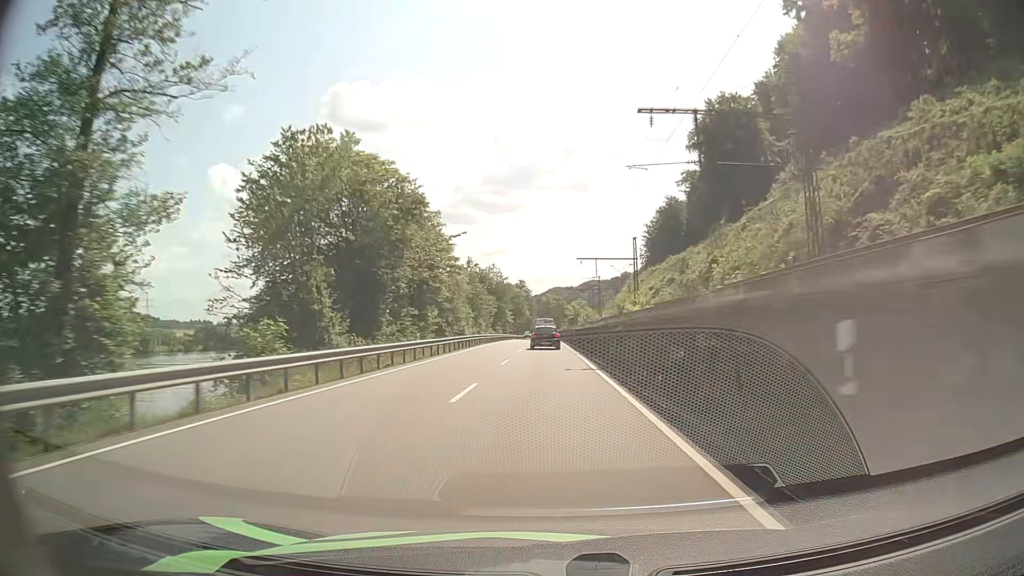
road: primary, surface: asphalt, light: Day
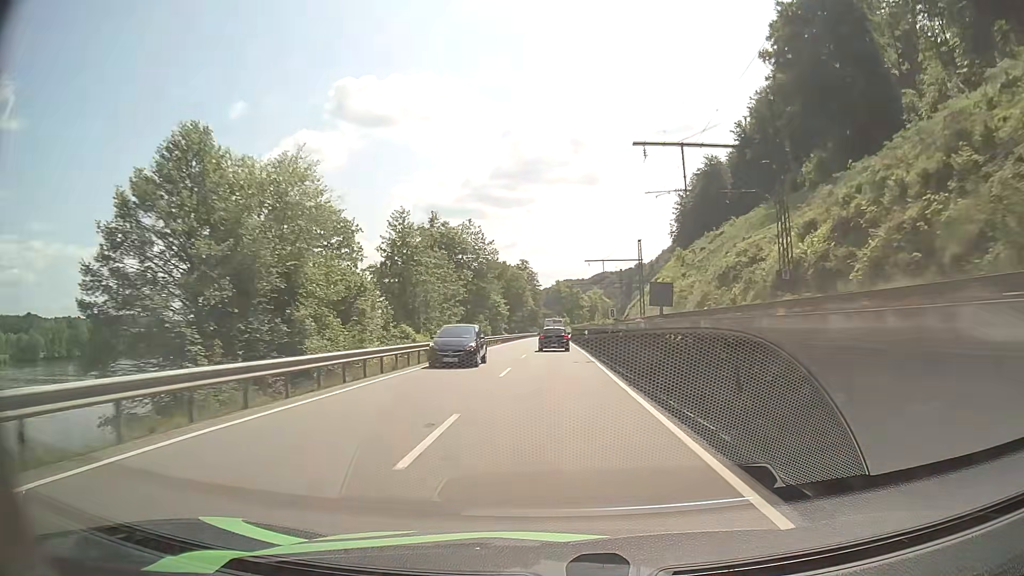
(-0.4, +53.2) m; -1°
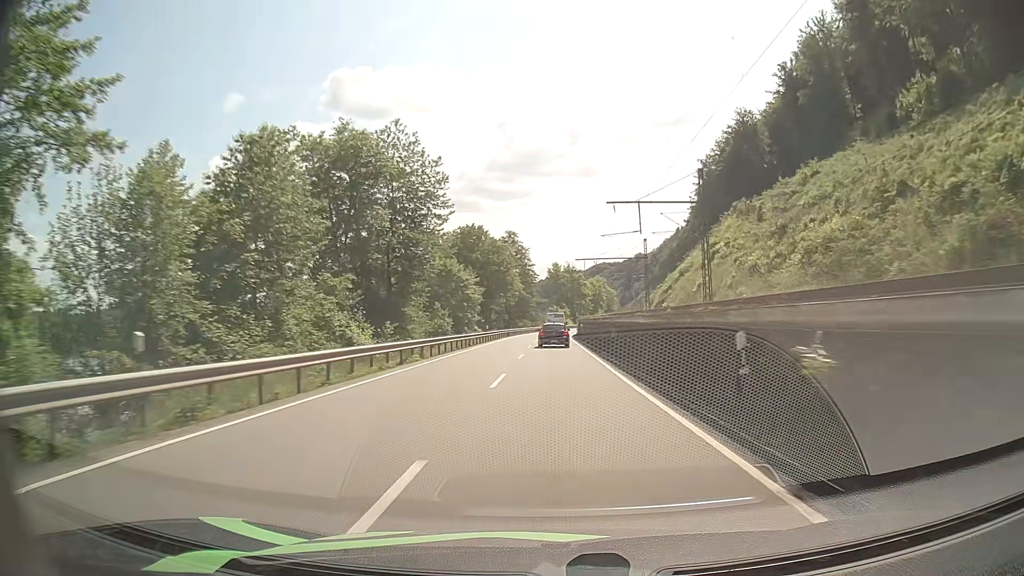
(+0.1, +39.7) m; +1°
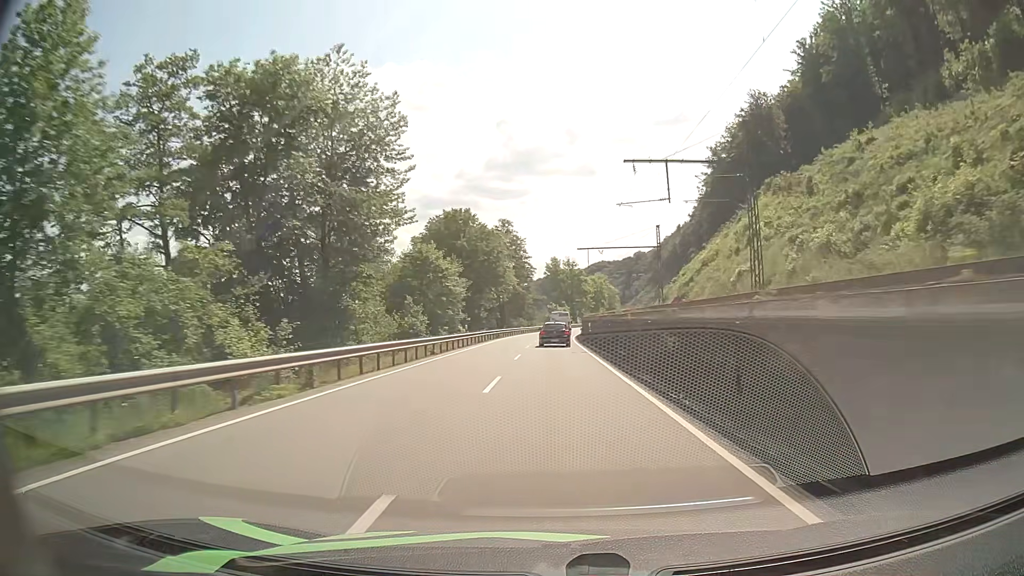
(0.0, +13.1) m; 0°
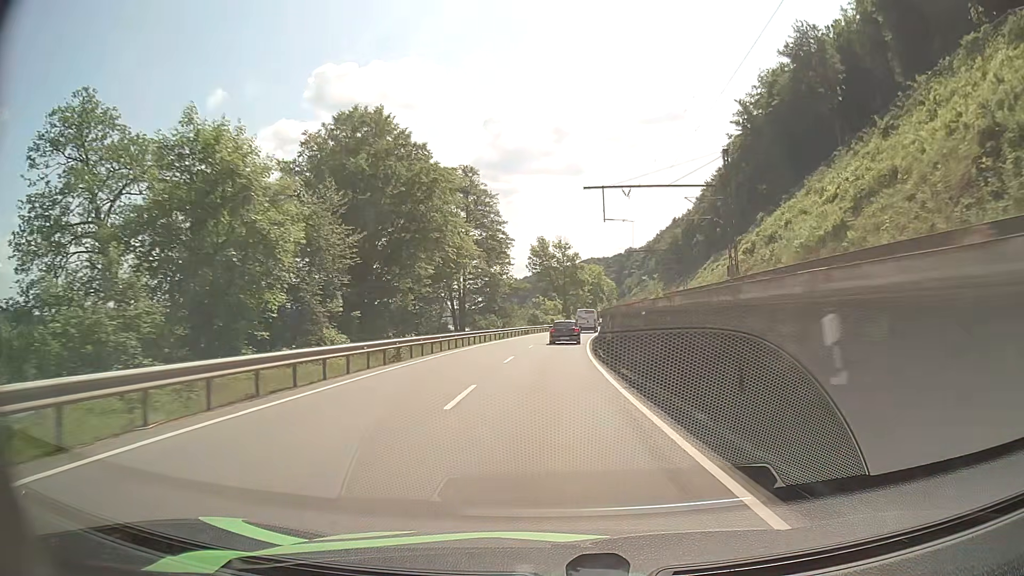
(+0.2, +38.4) m; +1°
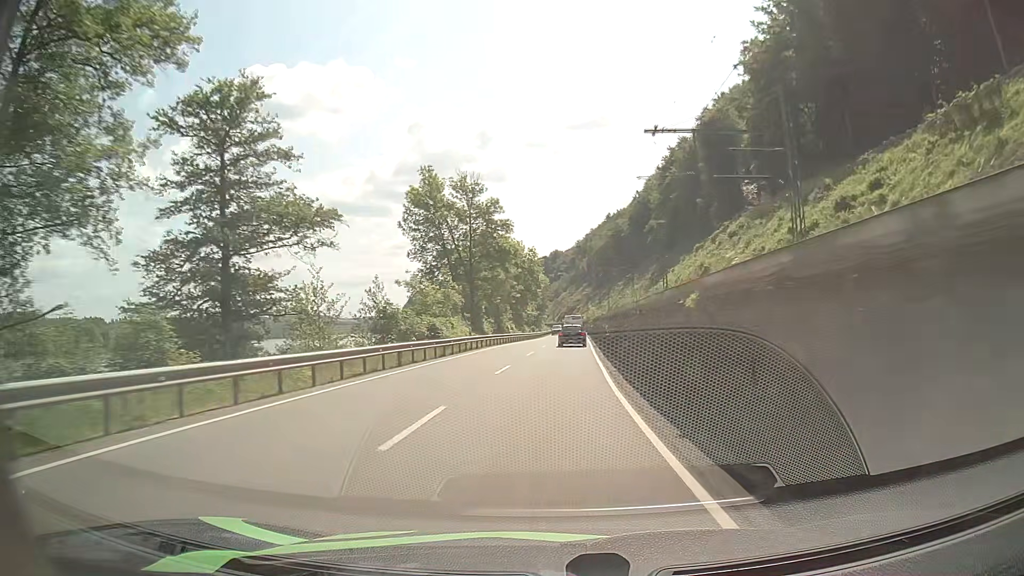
(+3.0, +62.5) m; +7°
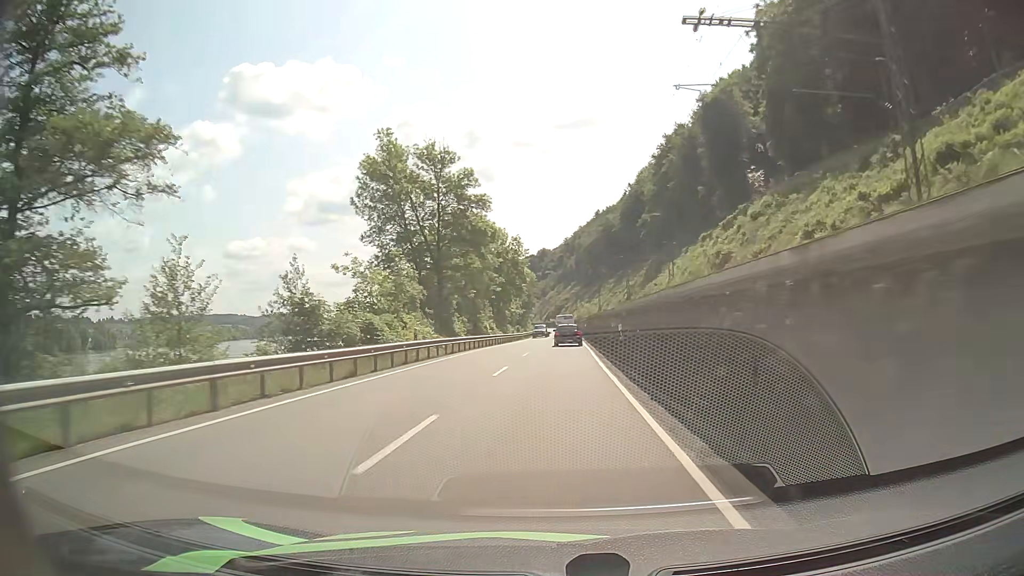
(0.0, +13.0) m; +1°
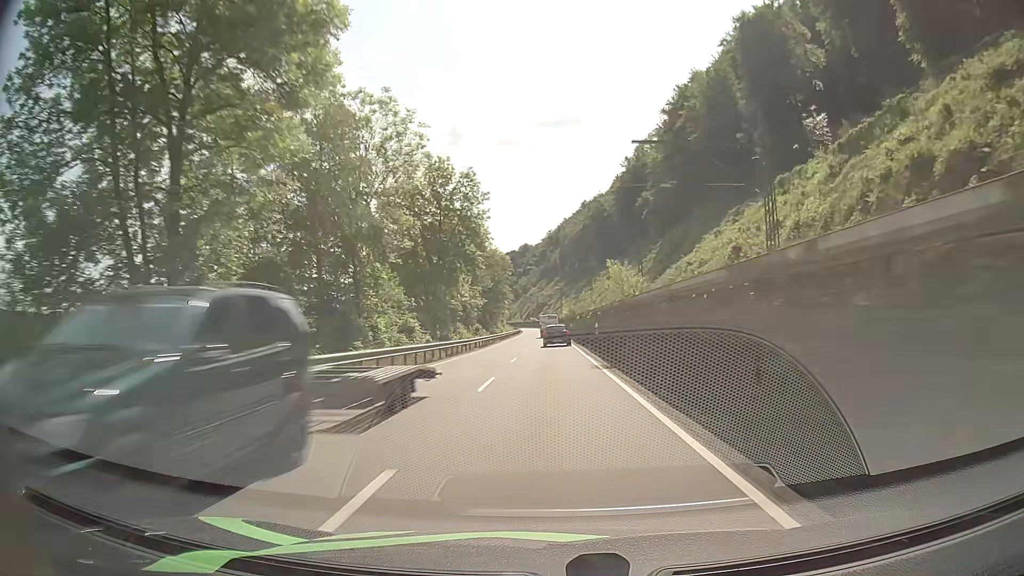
(+0.8, +39.5) m; +1°
(0, +10) (0, +20) (0, +30) (0, +40) (0, +50) (0, +60) (0, +70) (0, +80) (0, +90) (0, +100) m
